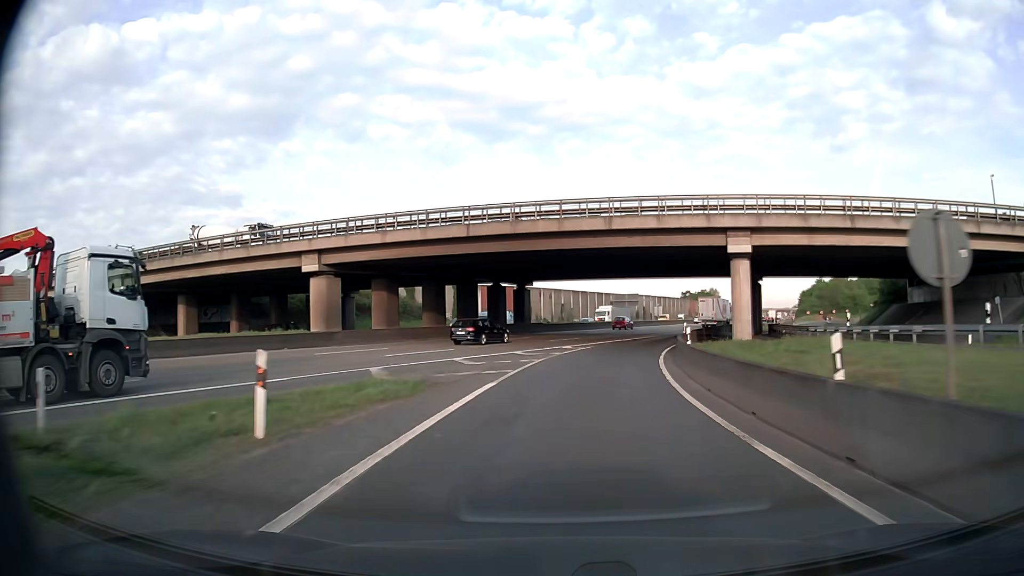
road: motorway_link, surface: asphalt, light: Day
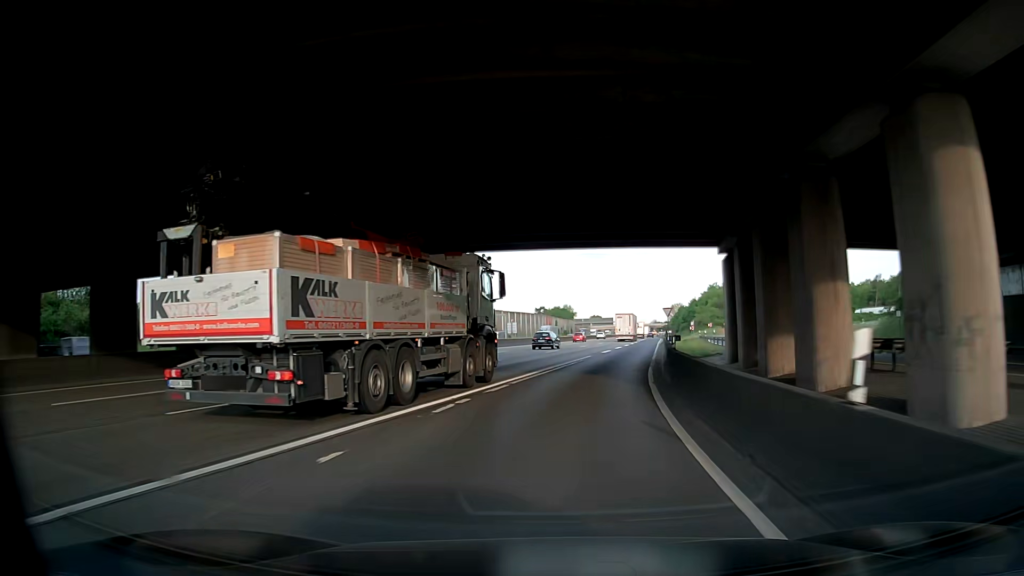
(+3.6, +33.1) m; +12°
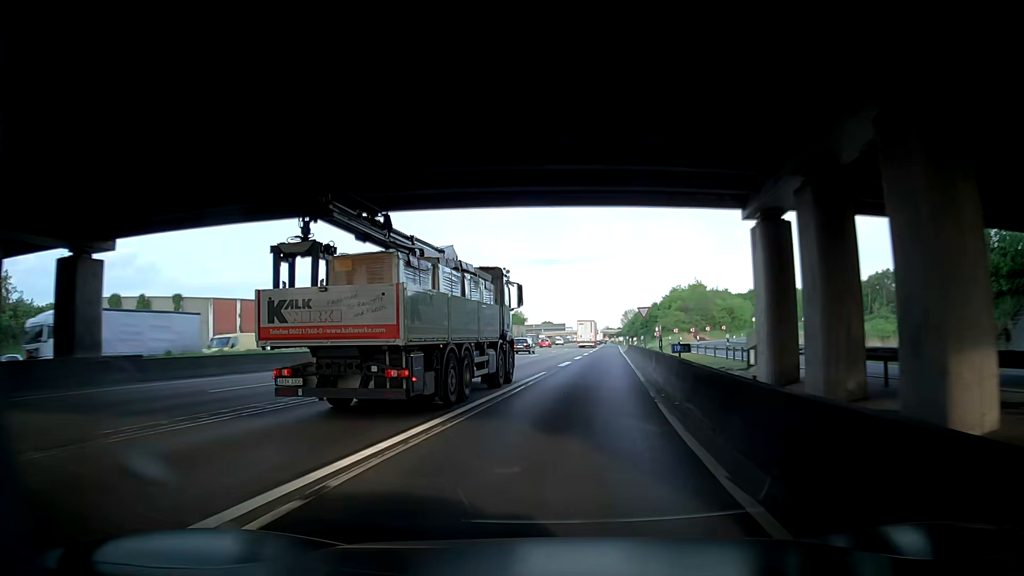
(+0.4, +11.7) m; +3°
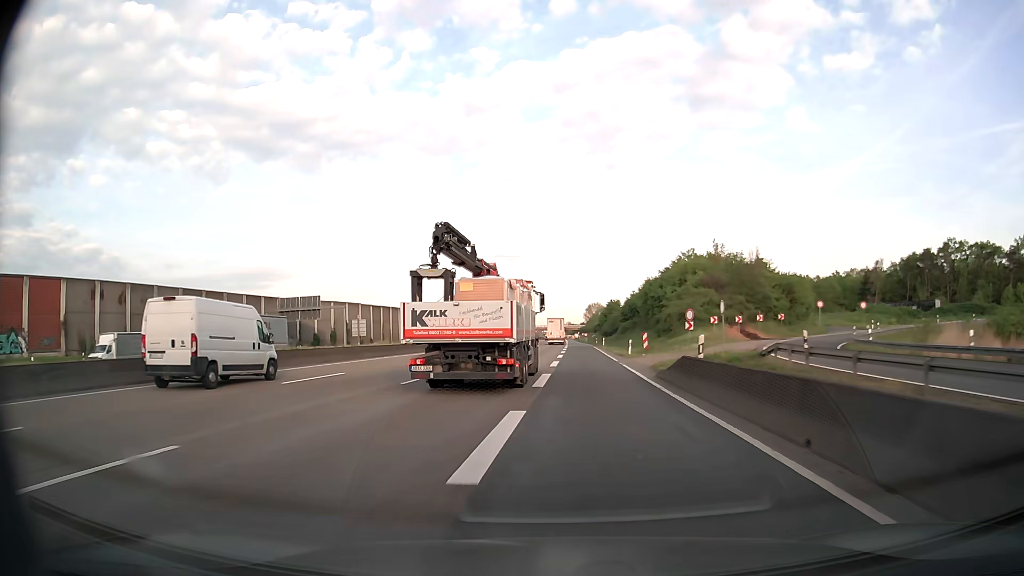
(+3.6, +50.6) m; +5°
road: motorway
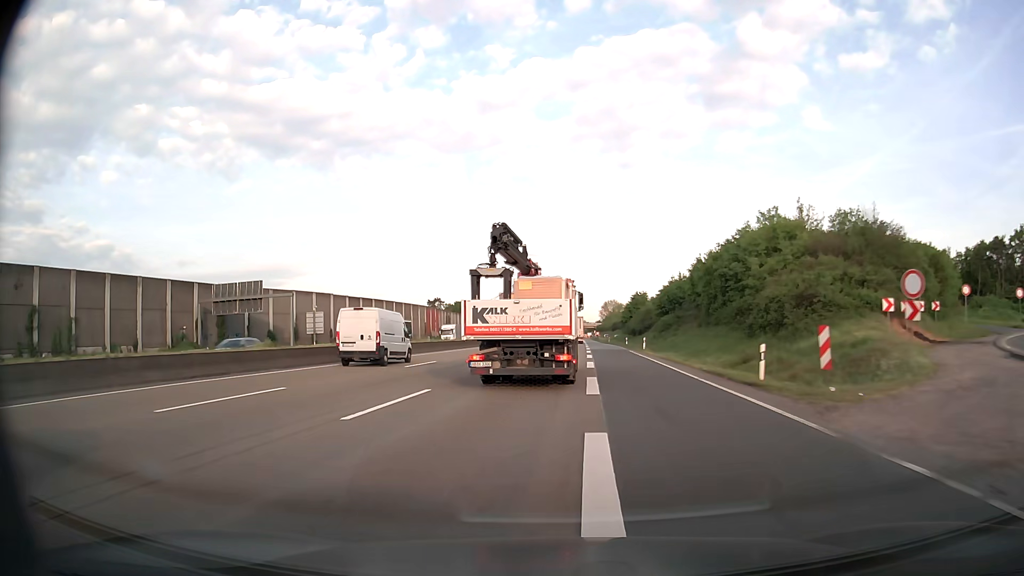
(-0.3, +27.3) m; -1°
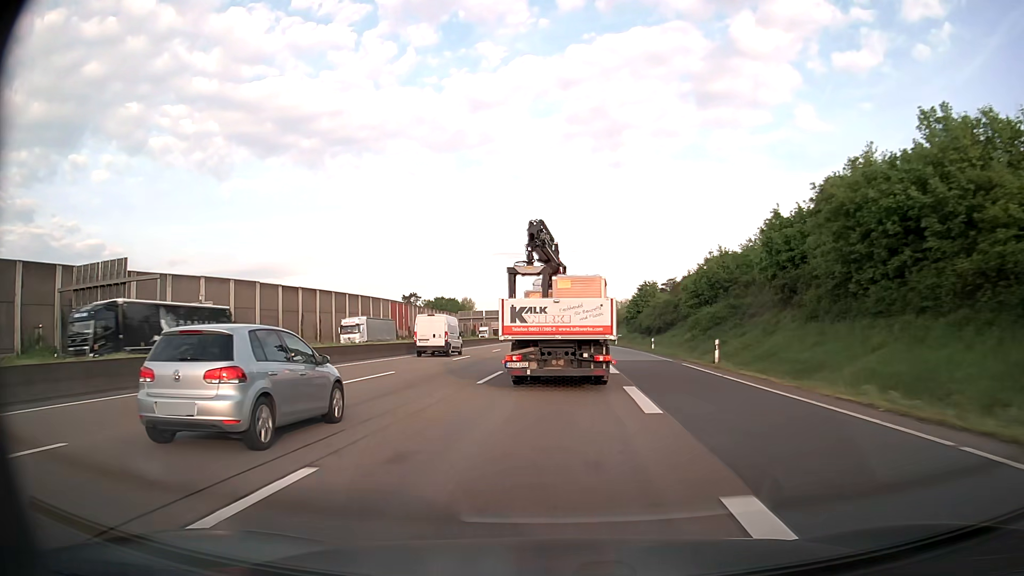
(+0.1, +27.6) m; +1°
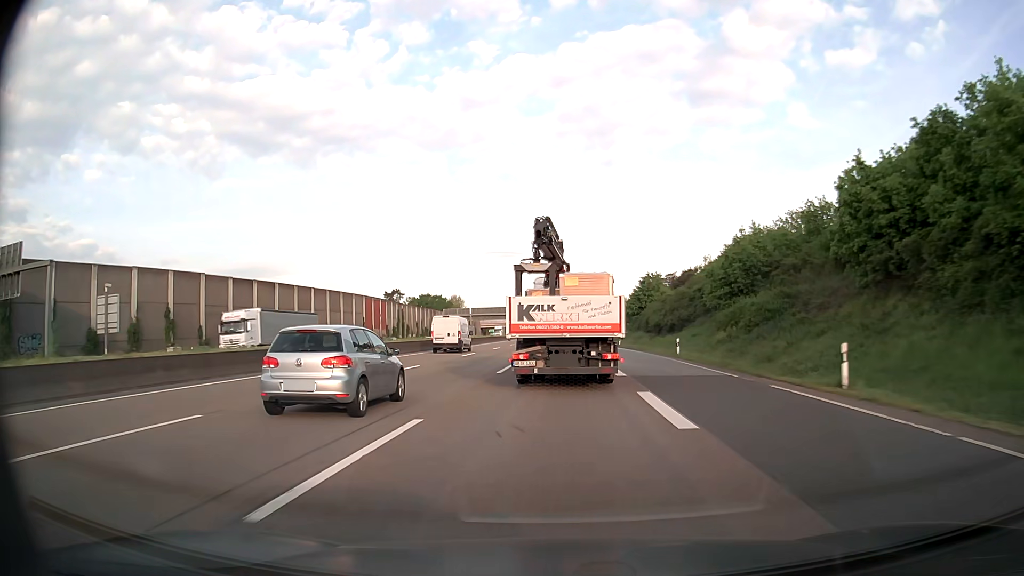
(+0.1, +13.7) m; +1°
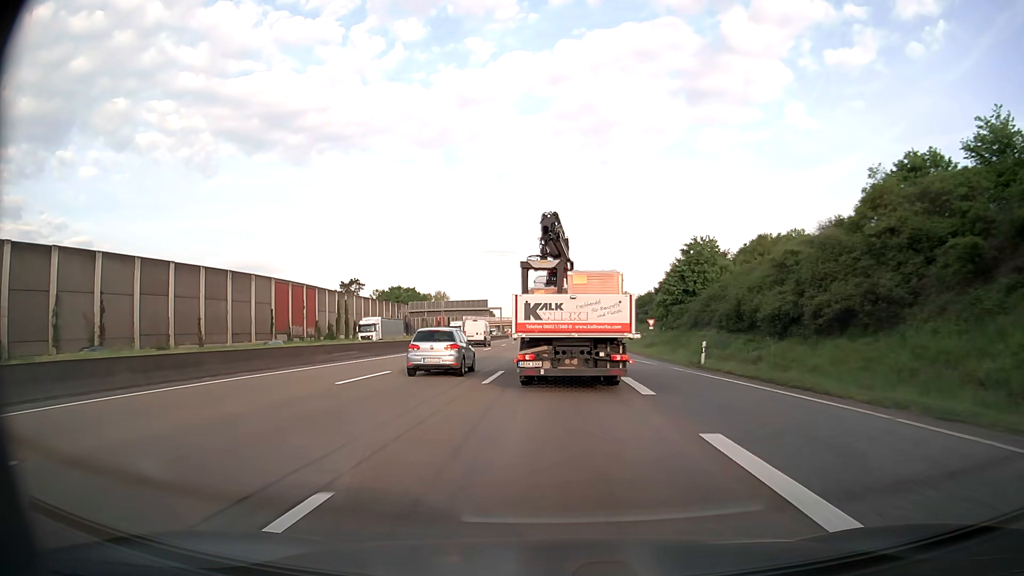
(+0.4, +40.8) m; +1°
(0, +10) (0, +20) (0, +30) (0, +40) (0, +50) (-1, +60) (-1, +70) (-1, +80) (-2, +90) (-2, +100) m
